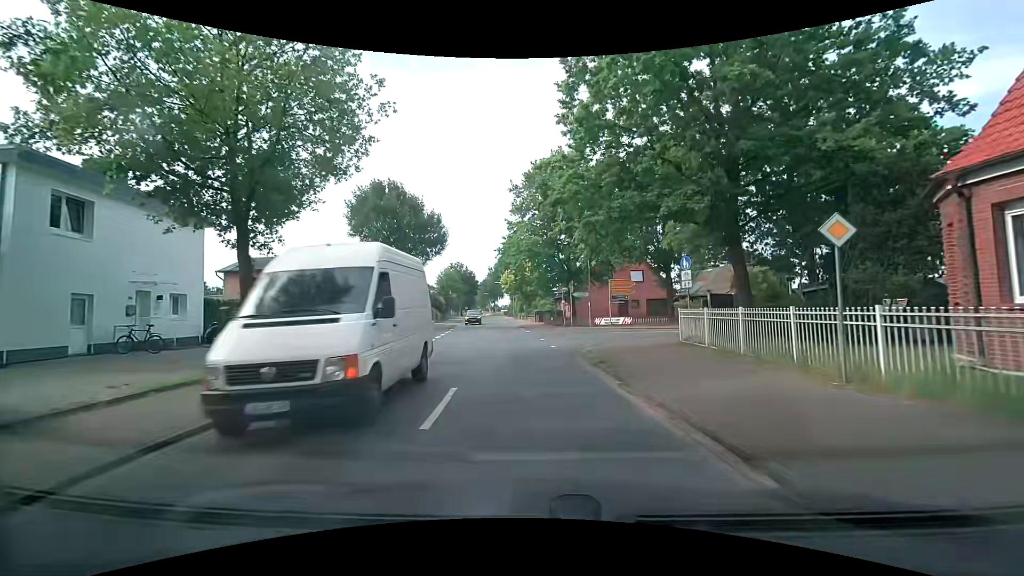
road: secondary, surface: asphalt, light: Day
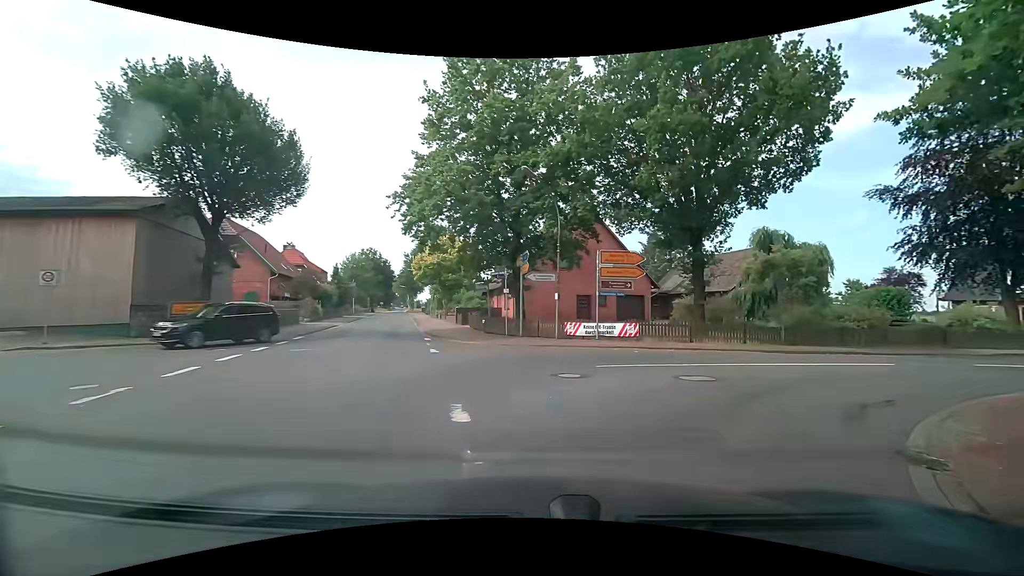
(-0.1, +18.8) m; +7°
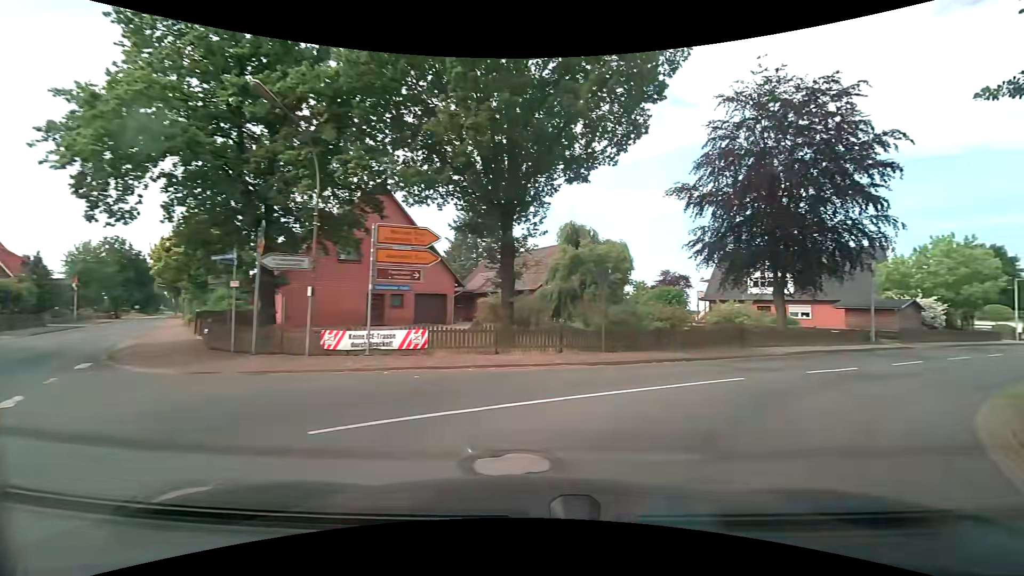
(+1.2, +6.1) m; +22°
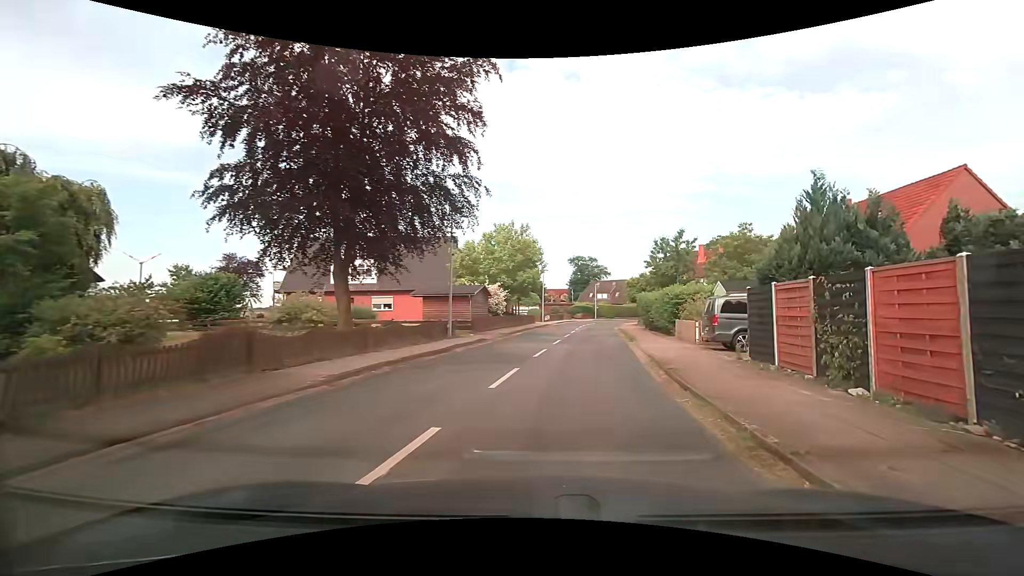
(+4.7, +10.5) m; +43°
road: tertiary
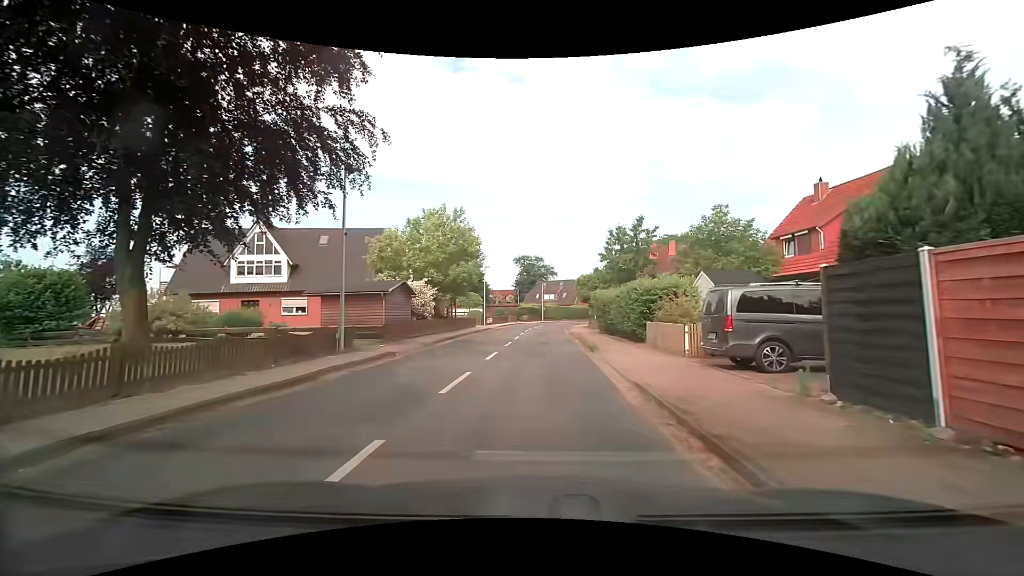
(+0.6, +6.5) m; +7°
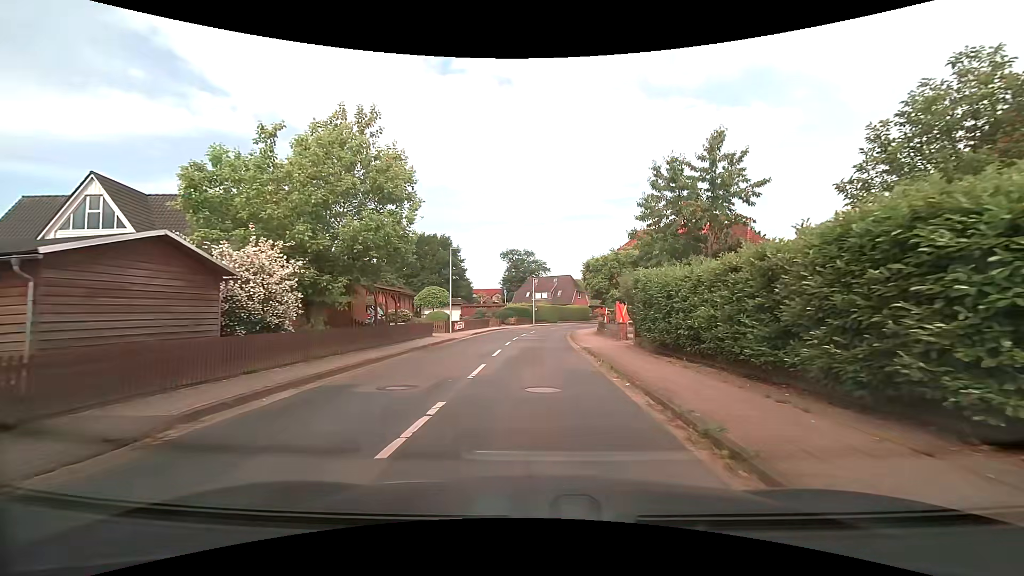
(+0.1, +16.0) m; +1°
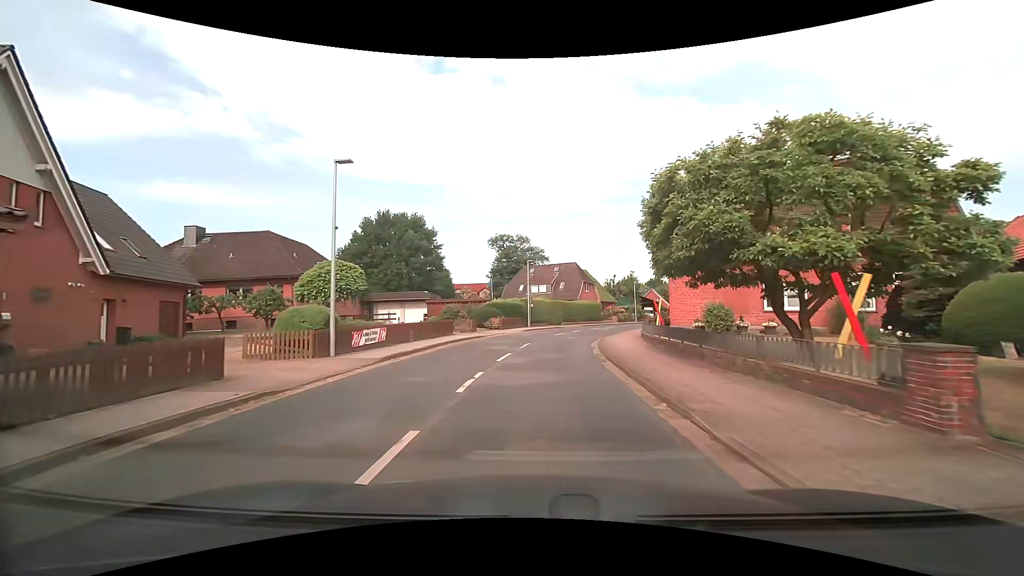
(+0.1, +20.5) m; 0°
(0, +10) (+1, +20) (+3, +30) (+5, +40) (+9, +49) (+13, +58) (+17, +67) (+22, +76) (+26, +85) (+30, +94) m
